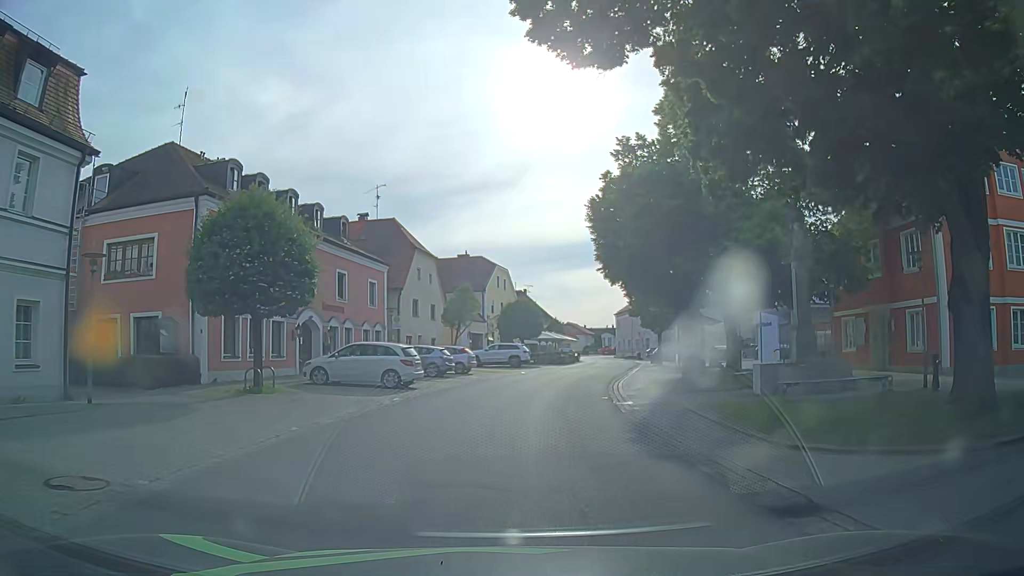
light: Day
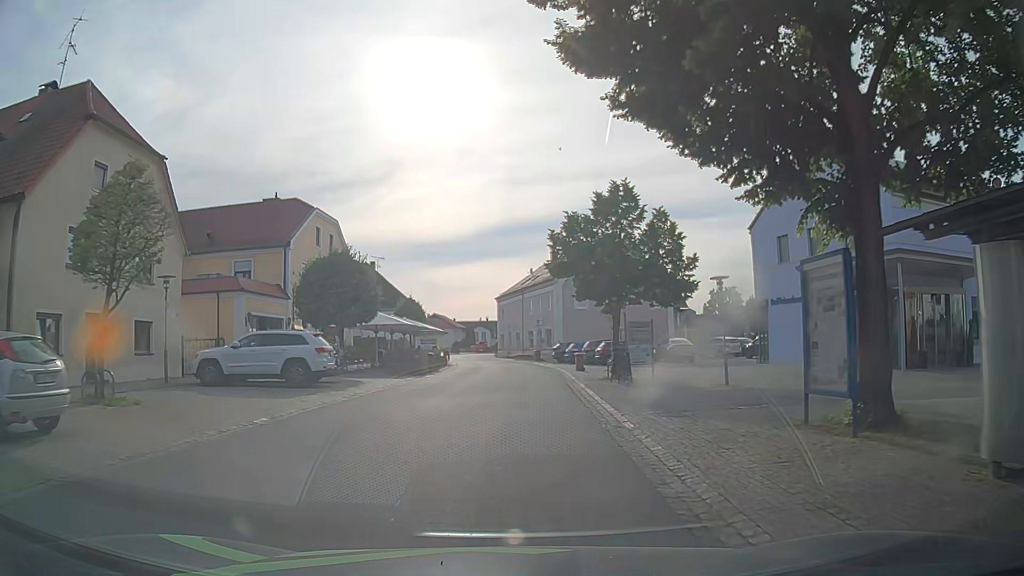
(+2.8, +28.2) m; +11°
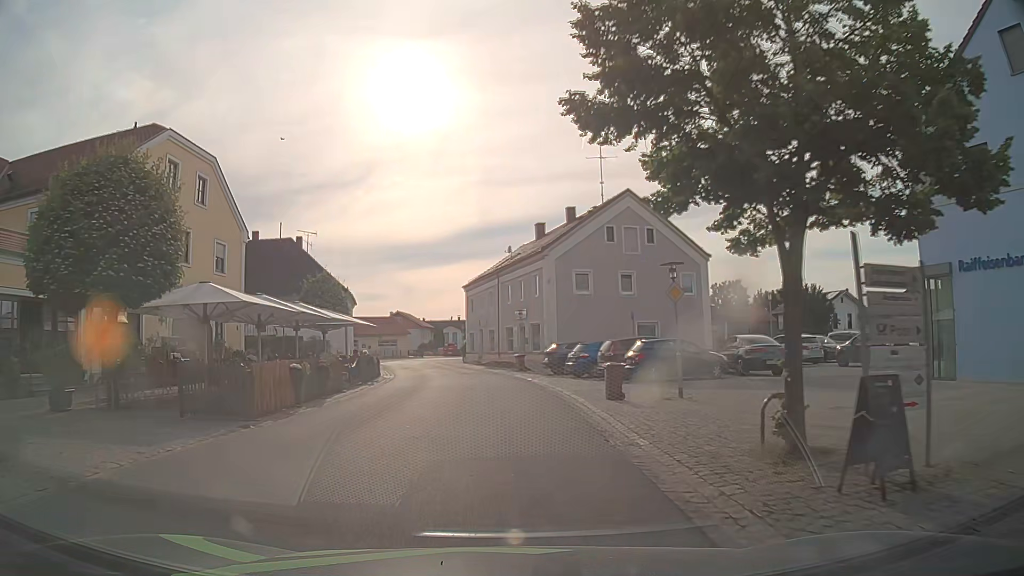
(+0.5, +18.1) m; +3°
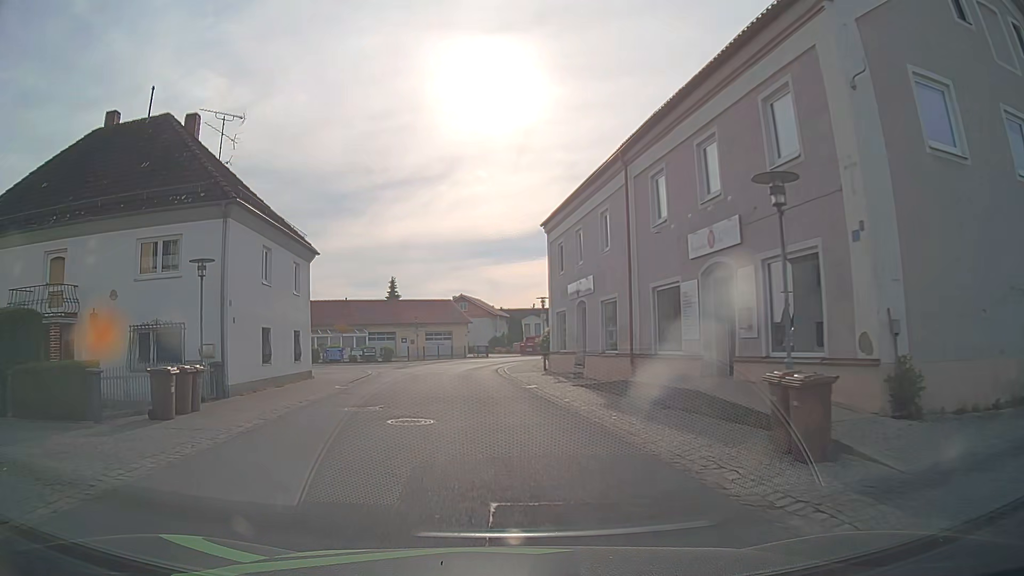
(-1.8, +29.8) m; -8°
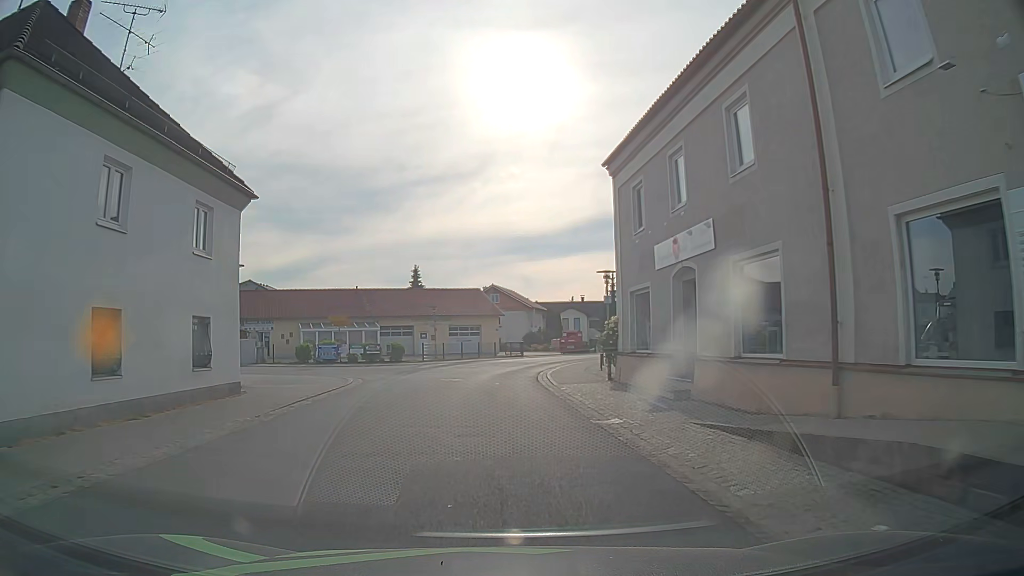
(-0.2, +10.5) m; -2°
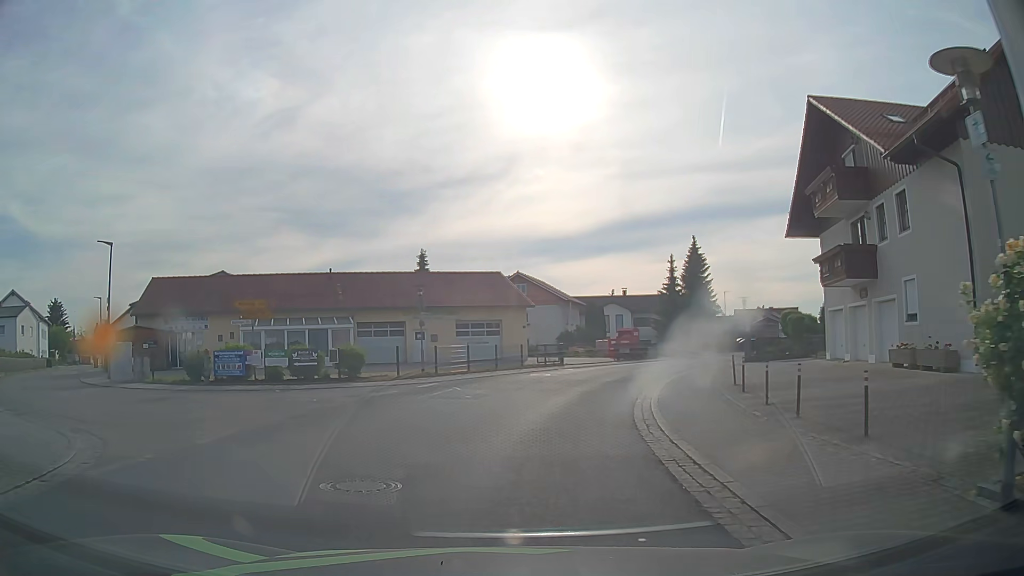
(-0.3, +17.0) m; -1°
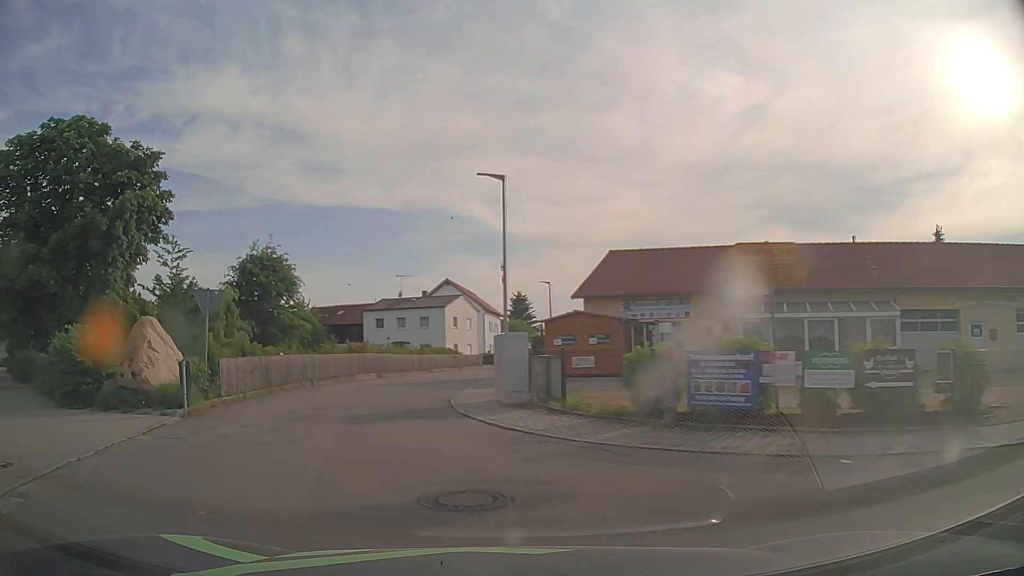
(-4.0, +11.9) m; -44°
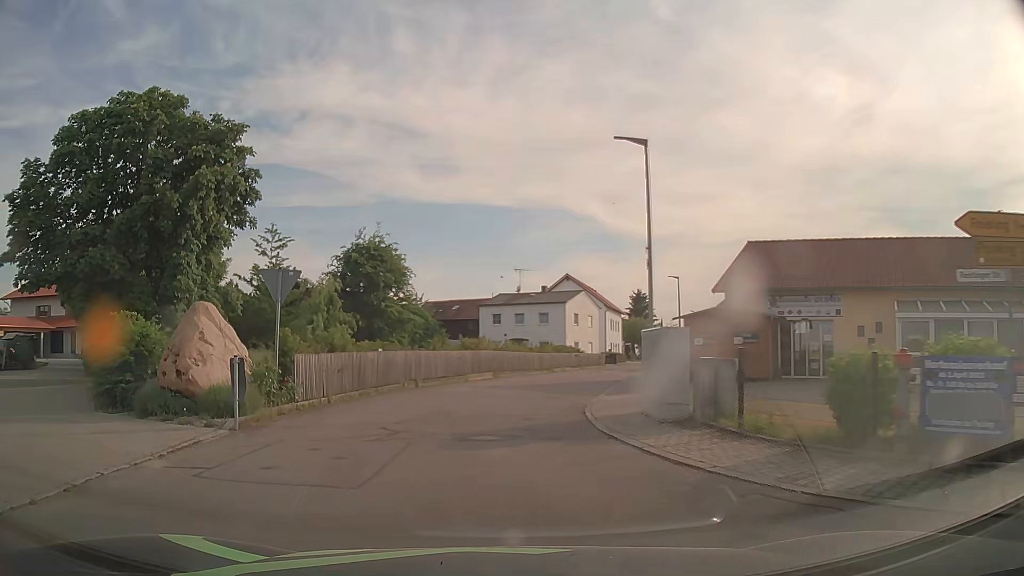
(-0.3, +3.3) m; -9°
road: residential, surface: asphalt
(0, +10) (+1, +20) (+3, +30) (+6, +39) (+9, +49) (+12, +58) (+15, +68) (+18, +77) (+21, +87) (+24, +96) m
